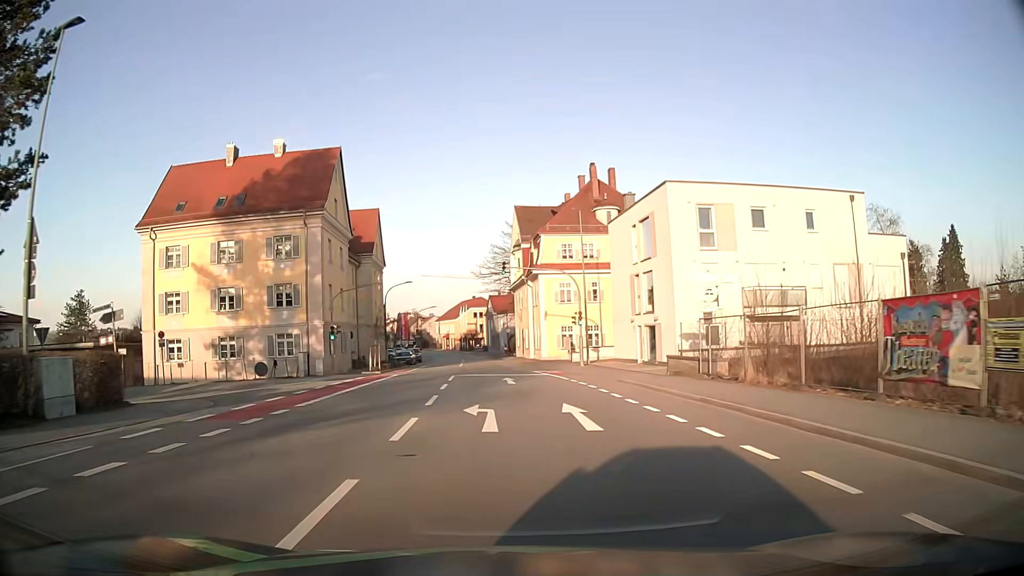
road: tertiary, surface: asphalt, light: Day
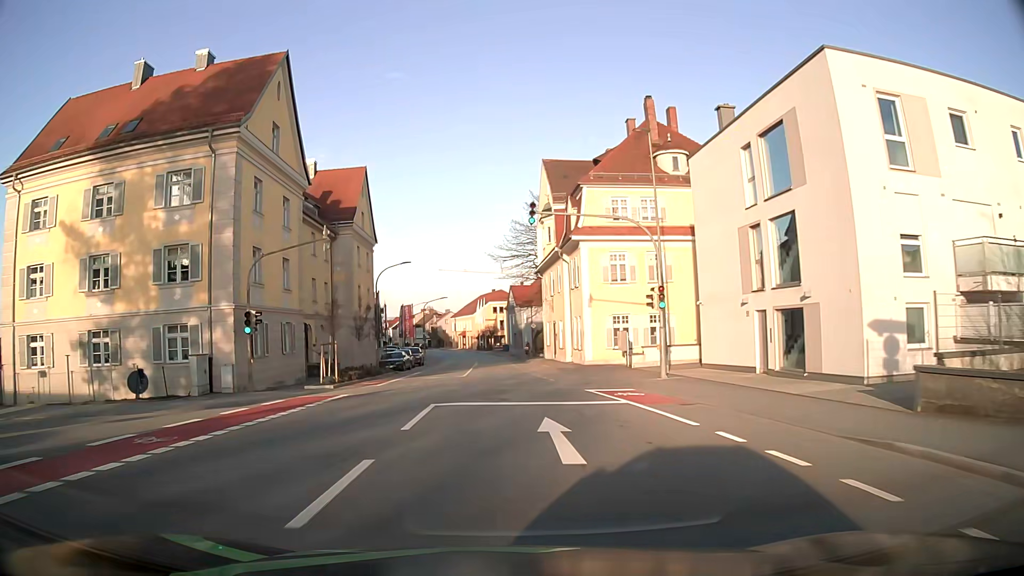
(-0.3, +16.7) m; -2°
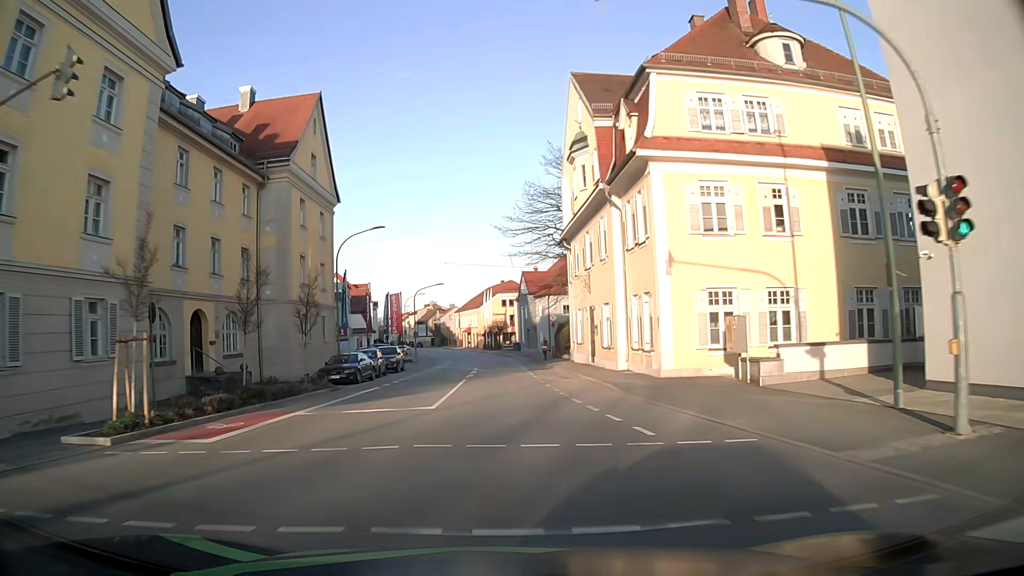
(-0.2, +16.8) m; -1°
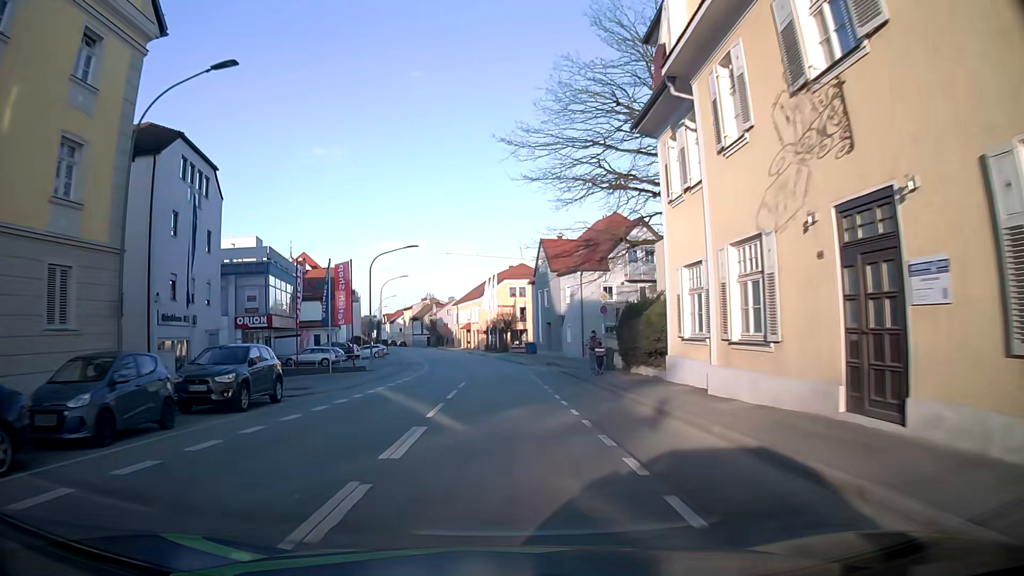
(-0.2, +25.4) m; 0°
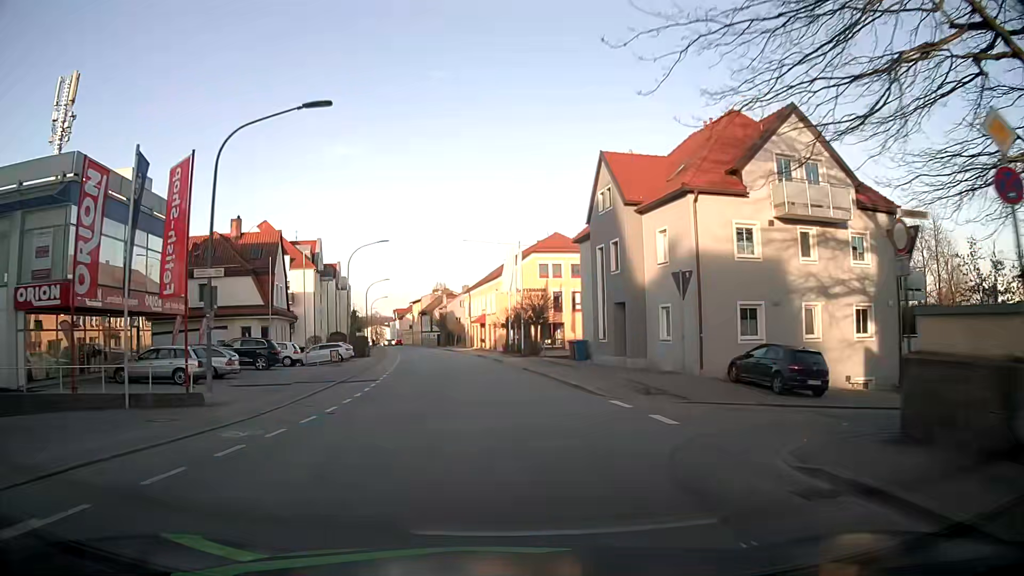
(-0.5, +25.5) m; -3°
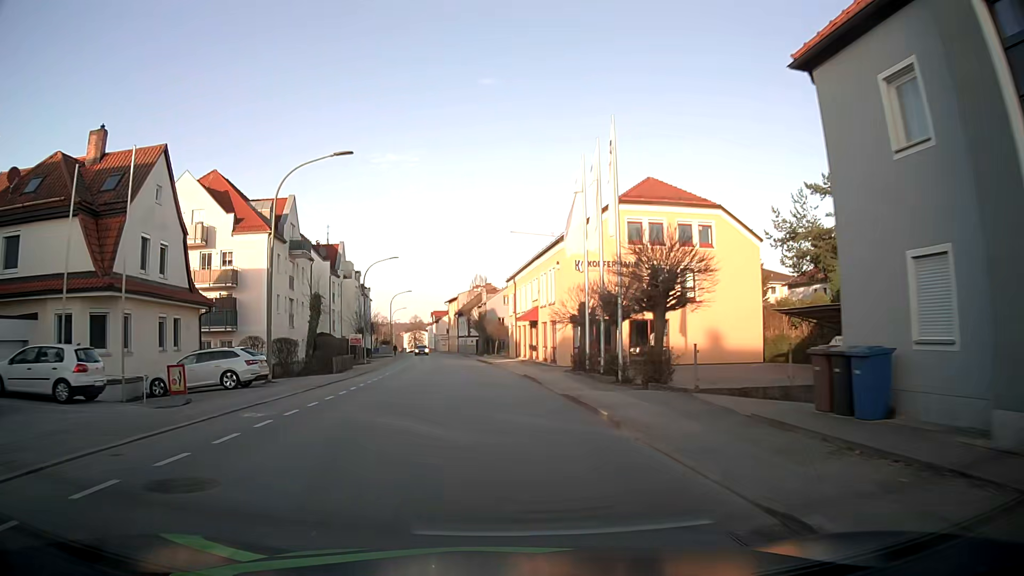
(-0.6, +25.6) m; -4°
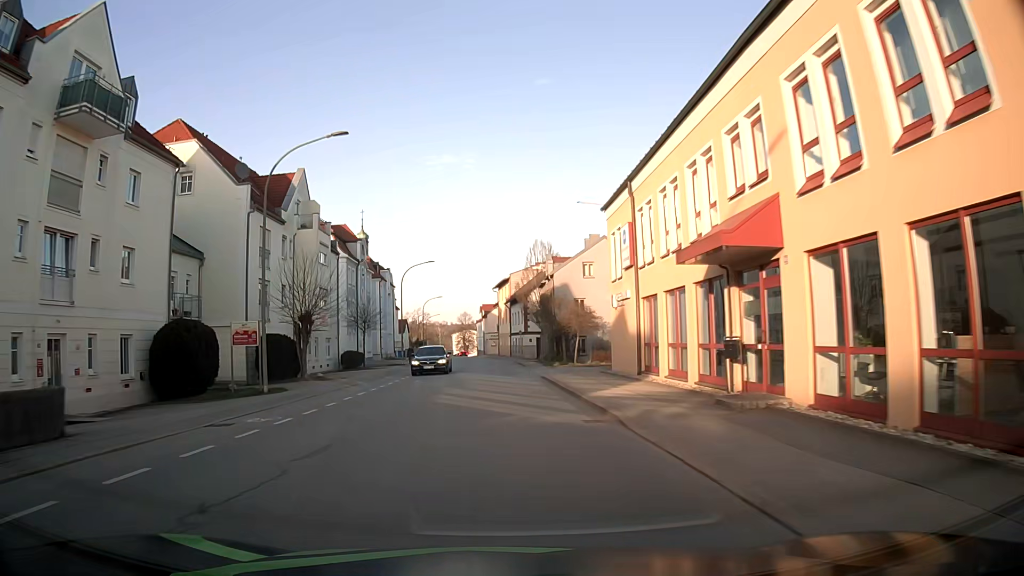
(-1.3, +33.8) m; -4°
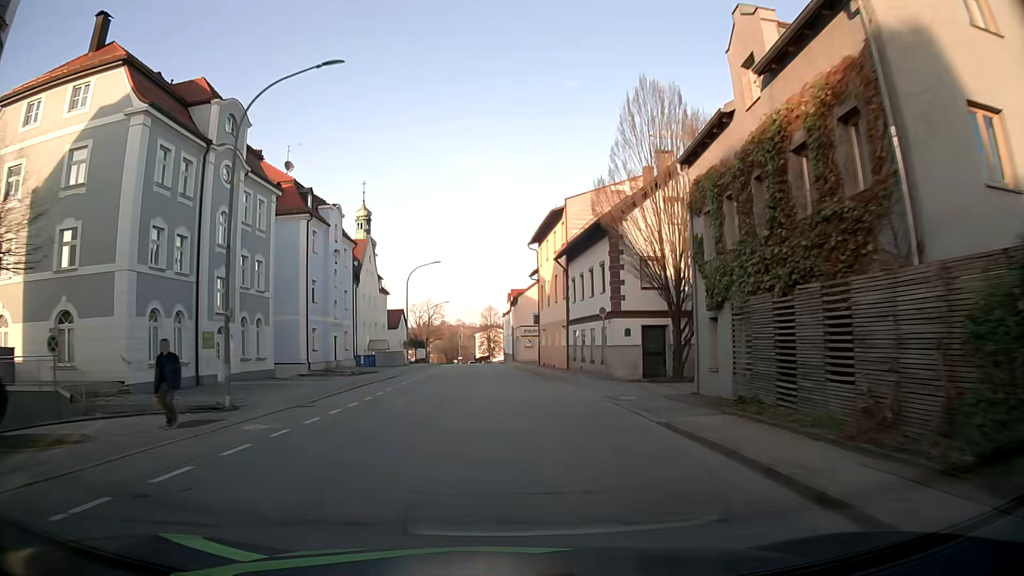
(-1.2, +42.3) m; -3°
(0, +10) (0, +20) (0, +30) (-1, +40) (-1, +50) (-2, +60) (-2, +70) (-2, +80) (-3, +90) (-3, +100) m
